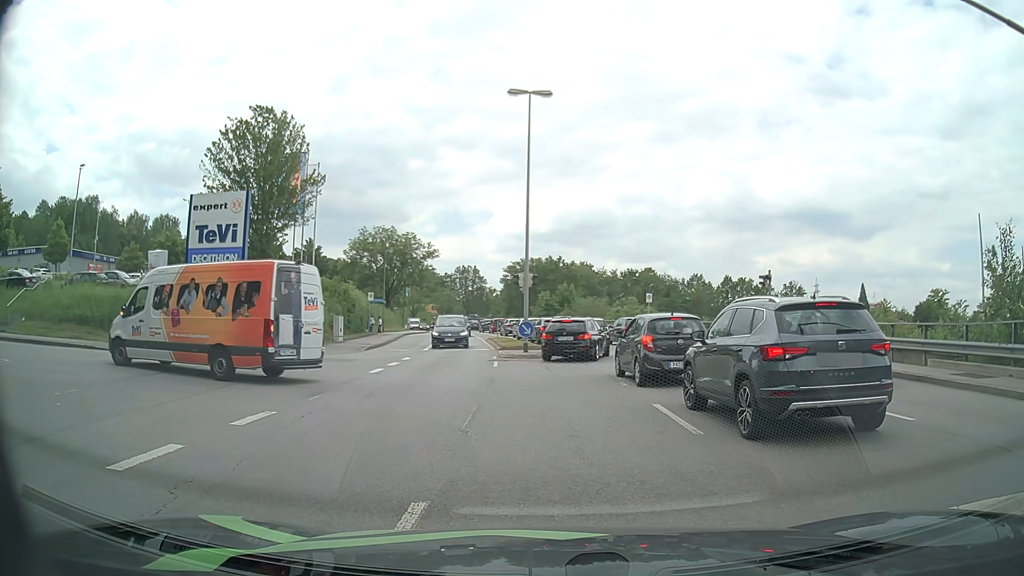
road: tertiary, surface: asphalt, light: Day
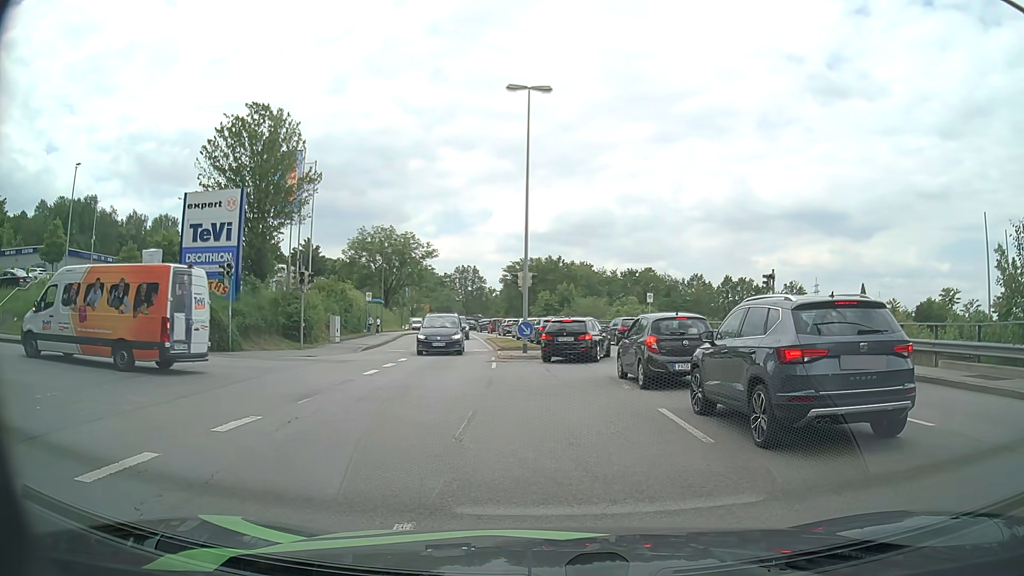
(0.0, +0.6) m; 0°
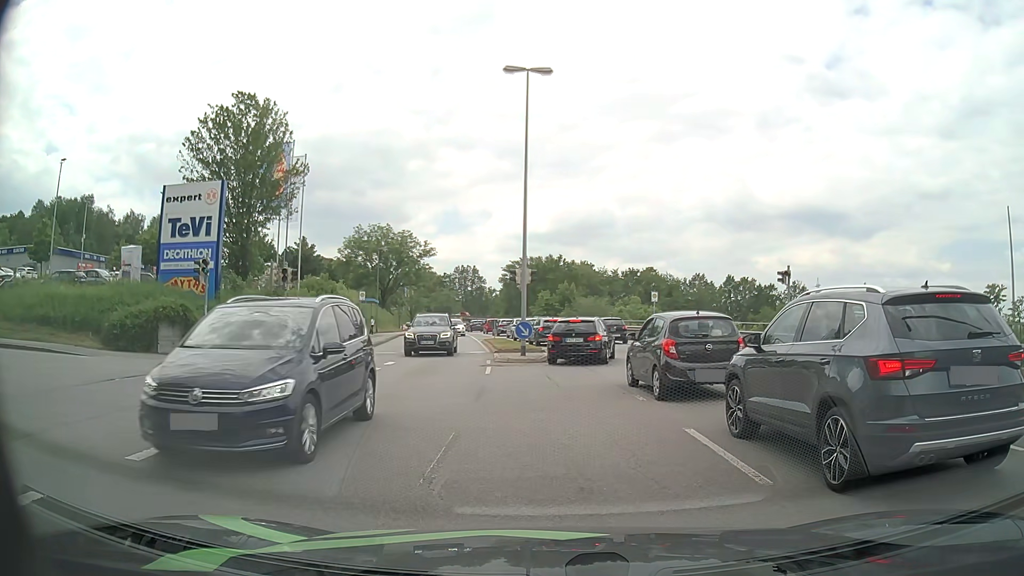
(0.0, +2.0) m; 0°
